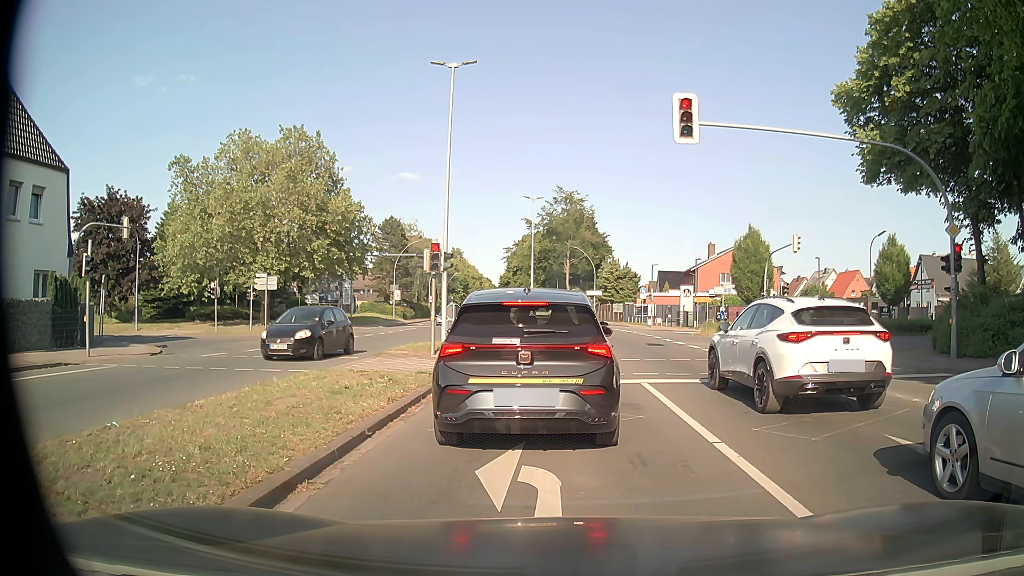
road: primary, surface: asphalt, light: Day
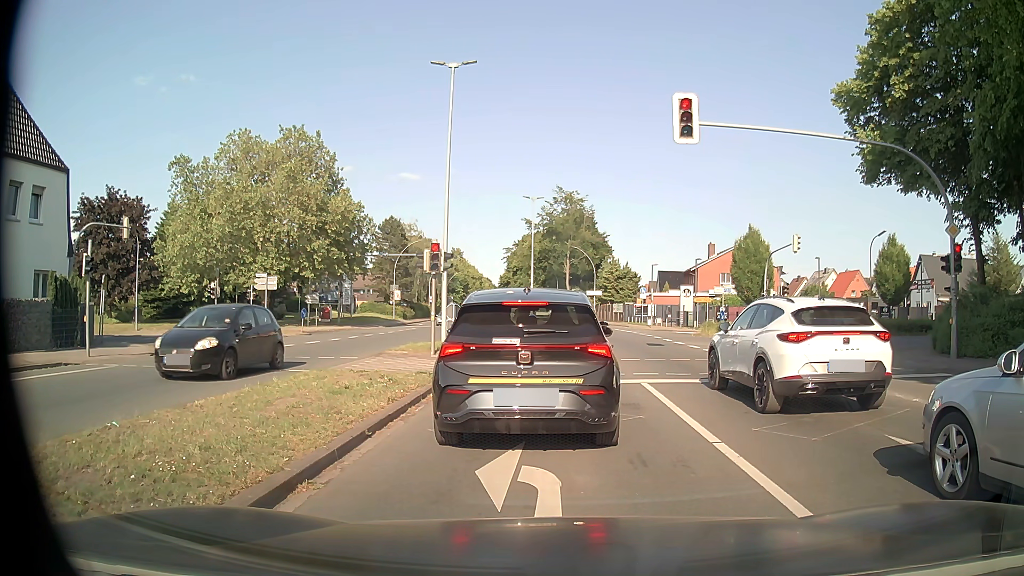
(0.0, 0.0) m; 0°
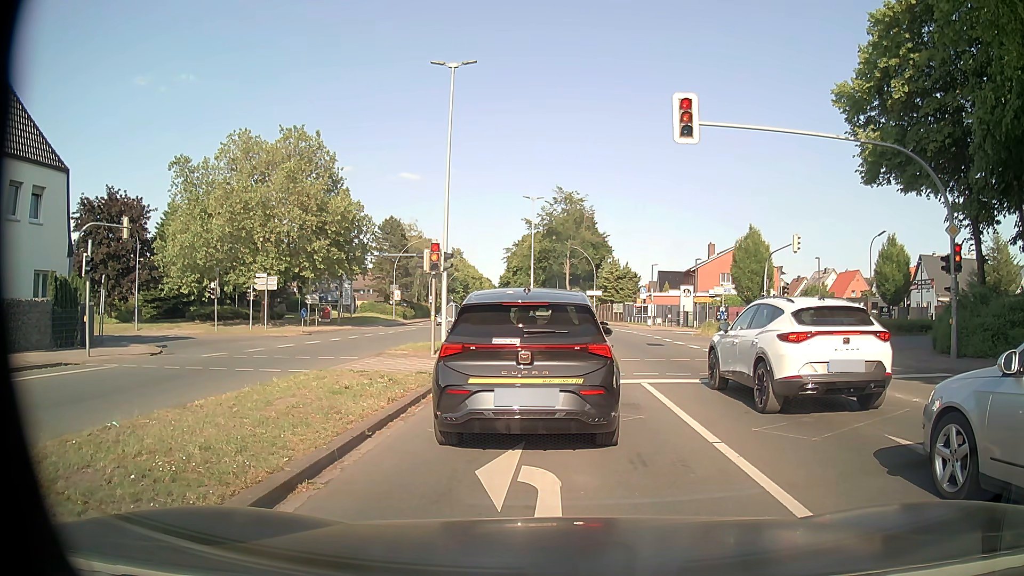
(0.0, 0.0) m; 0°
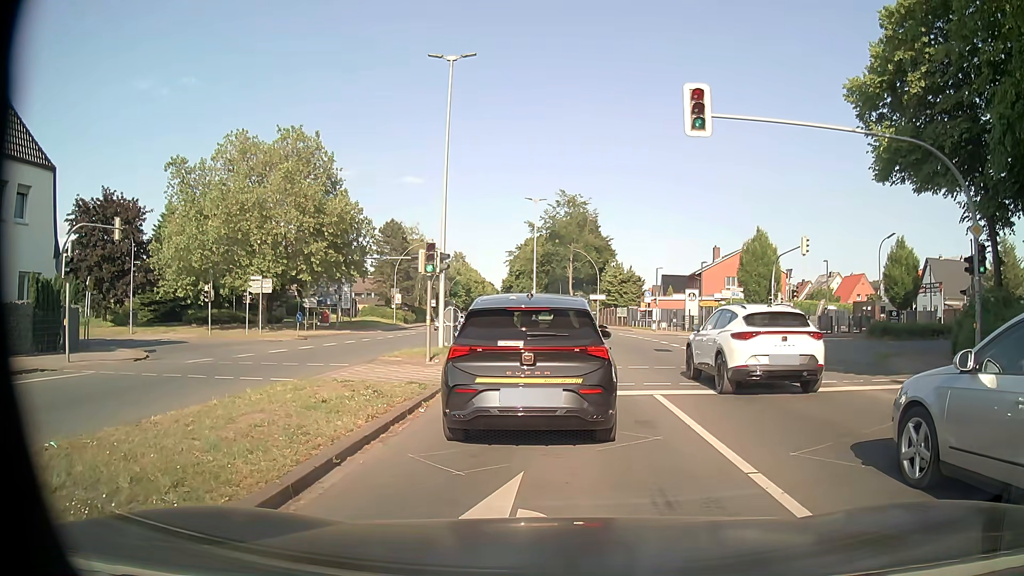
(0.0, +1.2) m; 0°
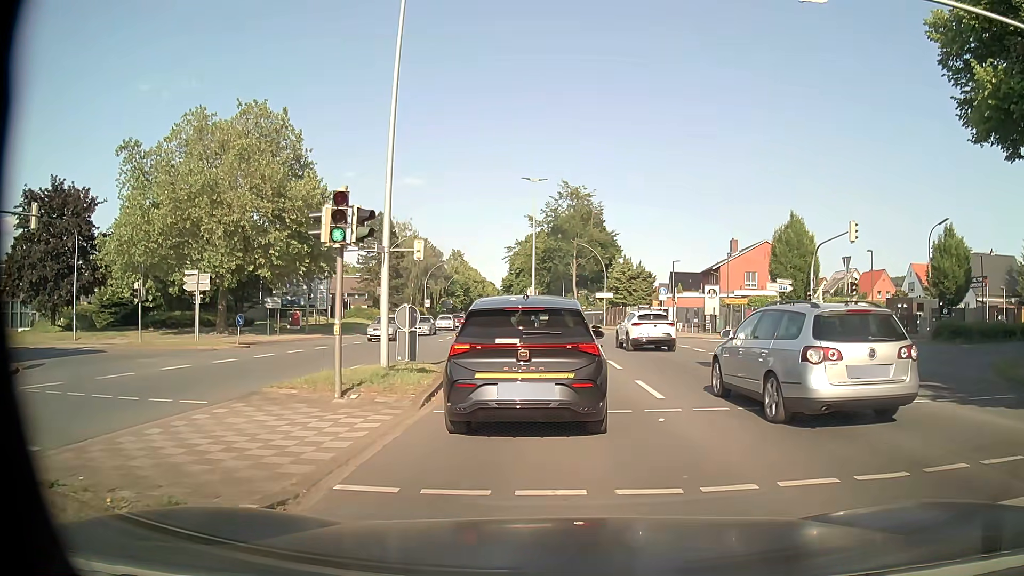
(-0.1, +8.0) m; -2°
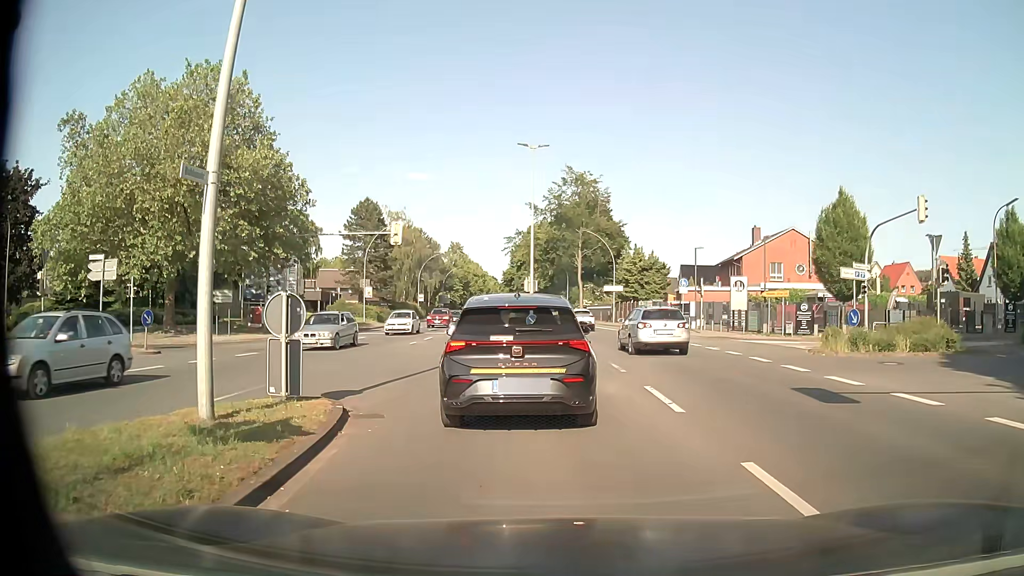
(+0.1, +7.9) m; +1°
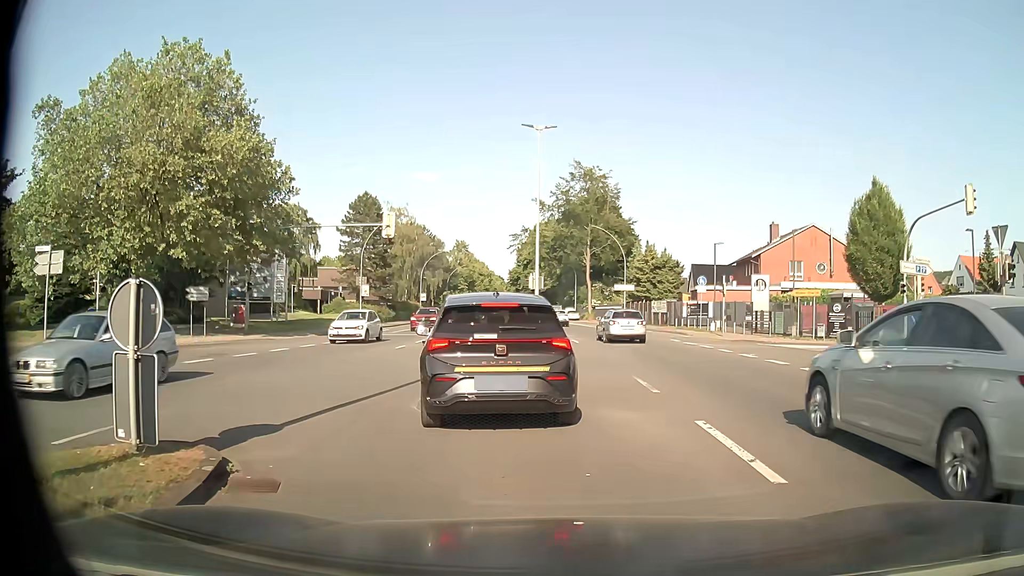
(0.0, +3.8) m; -1°
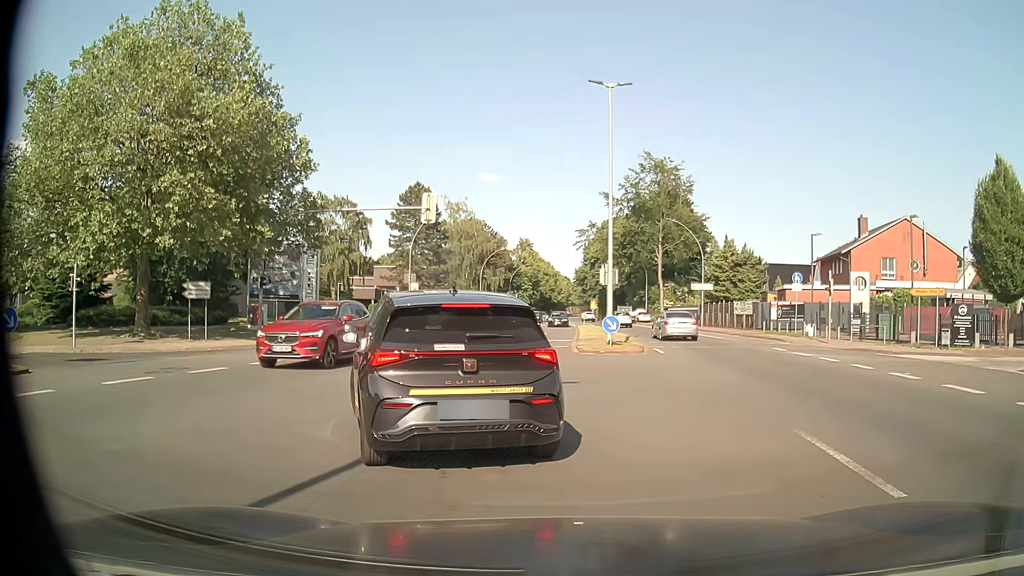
(-0.3, +6.2) m; -6°
(-2, +10) (-10, +16) (-20, +17) (-30, +17) (-40, +16) (-49, +15) (-59, +14) (-69, +13) (-79, +12) (-89, +11) m
